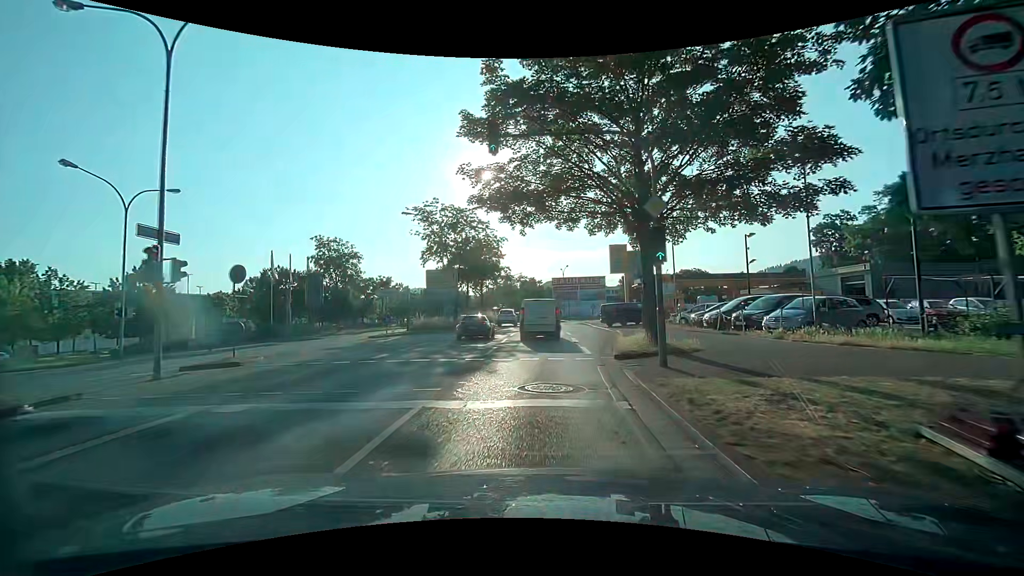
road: primary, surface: asphalt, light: Day
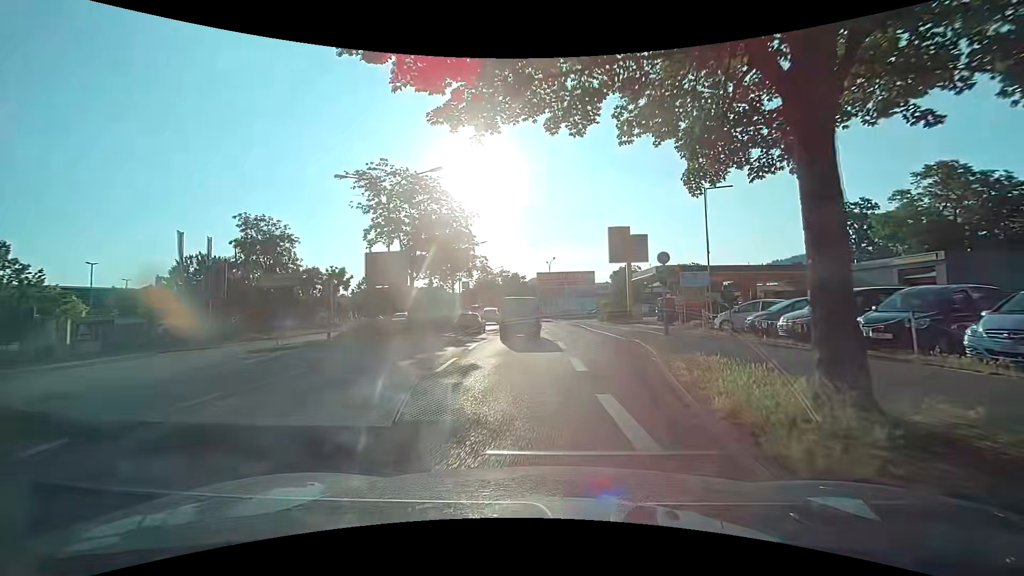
(+0.1, +10.6) m; +2°
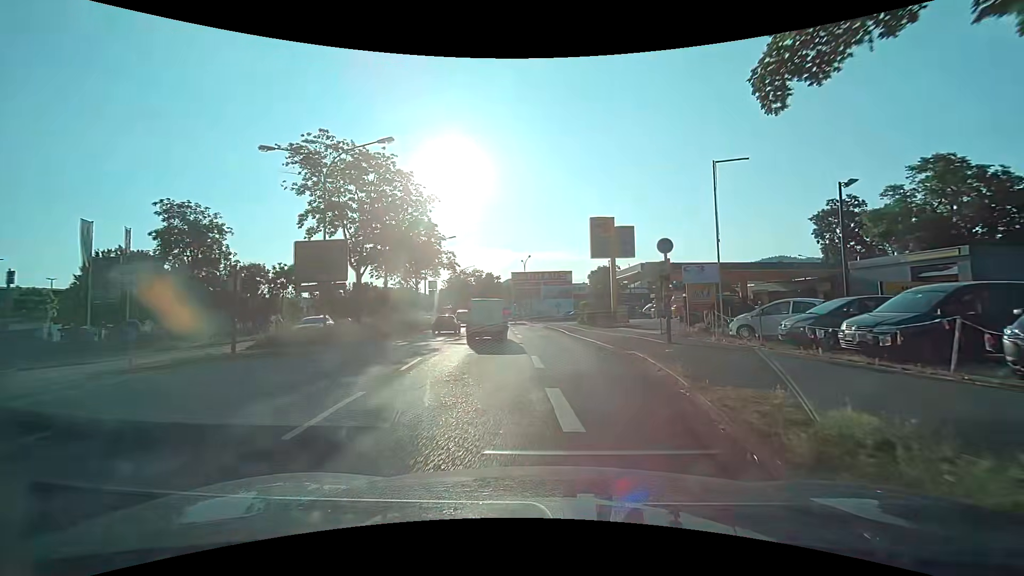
(+0.2, +5.4) m; +2°
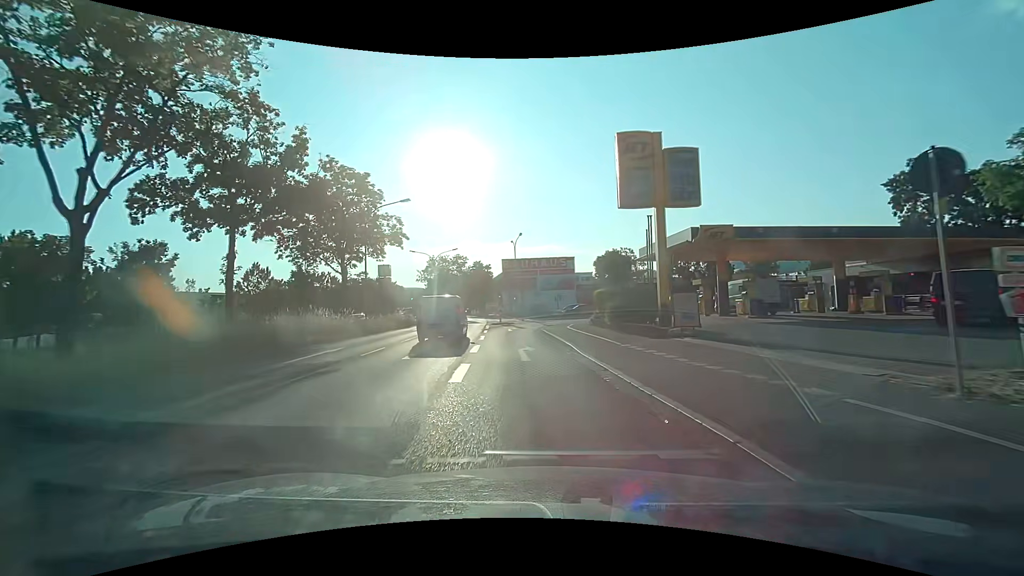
(+0.5, +16.9) m; +1°
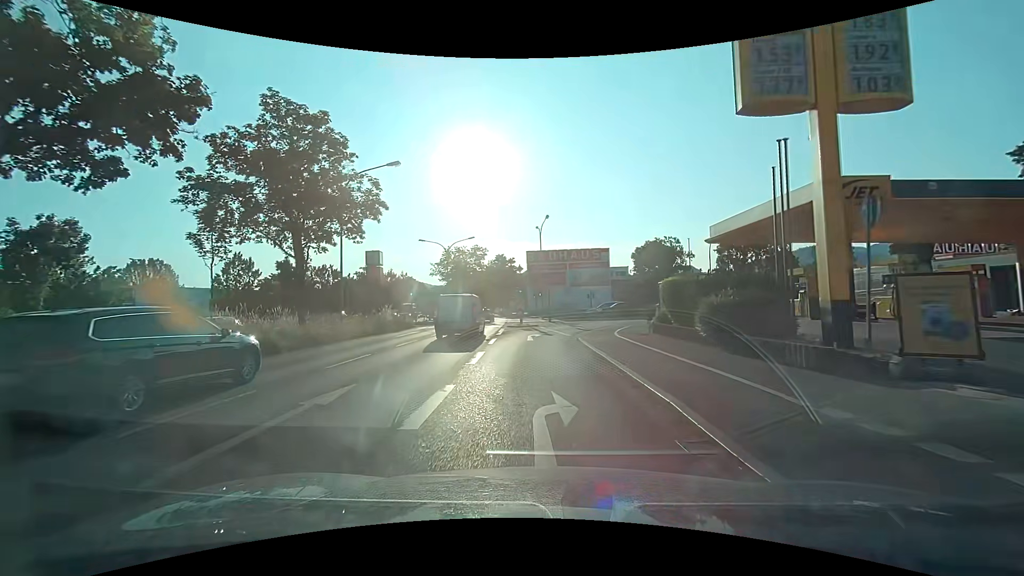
(-0.3, +9.6) m; -3°
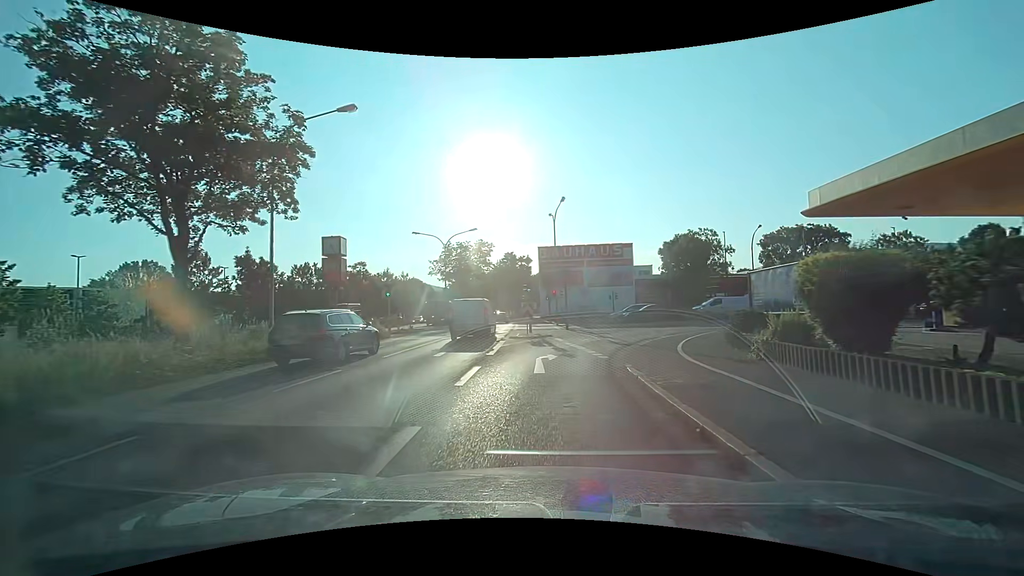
(-0.1, +8.7) m; -1°
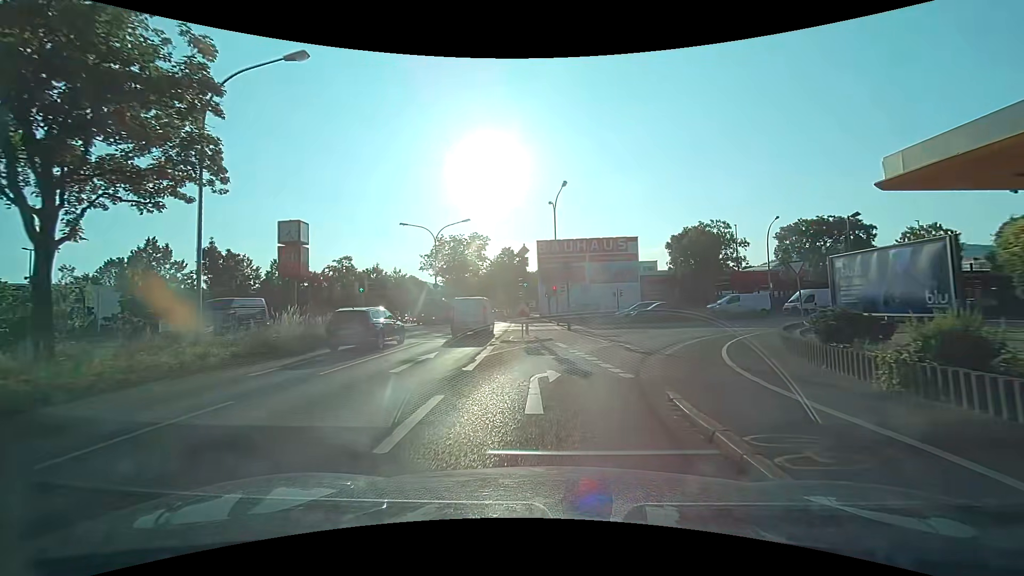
(0.0, +4.1) m; 0°
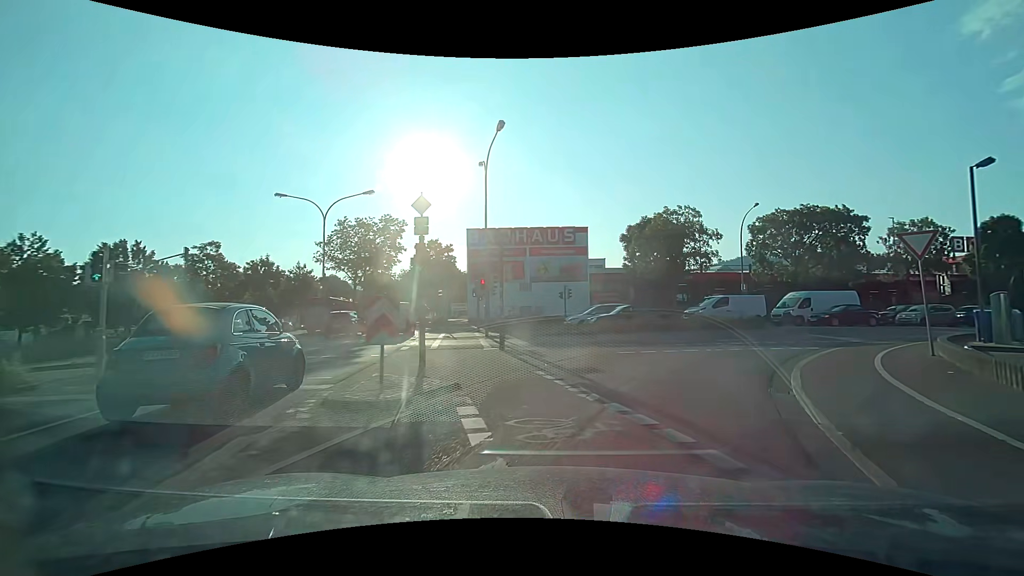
(+0.3, +11.4) m; +7°
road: secondary_link
(+1, +10) (+6, +19) (+13, +26) (+22, +30) (+32, +33) (+41, +37) (+50, +40) (+60, +43) (+70, +45) (+80, +47) m
